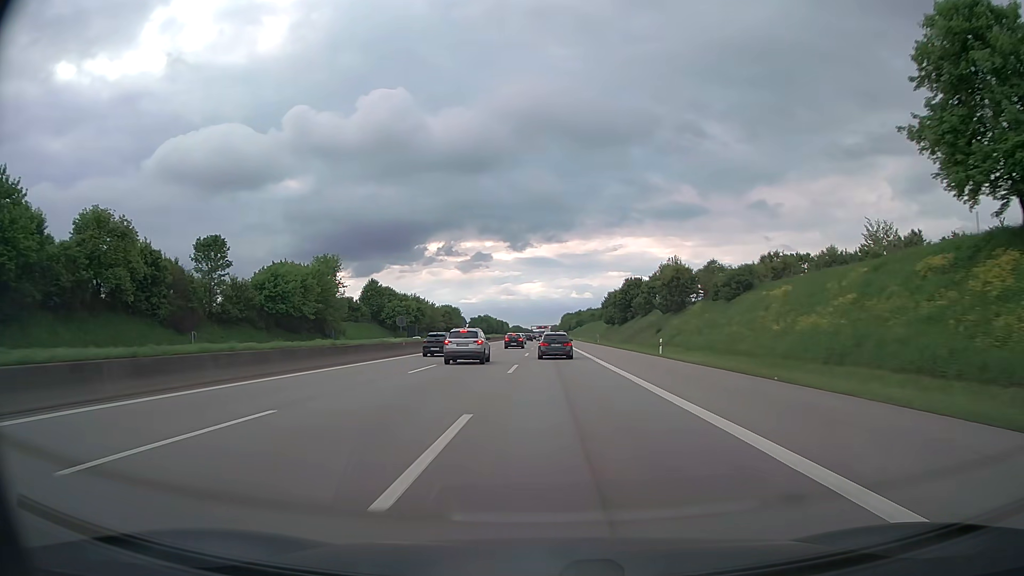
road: motorway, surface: asphalt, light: Day
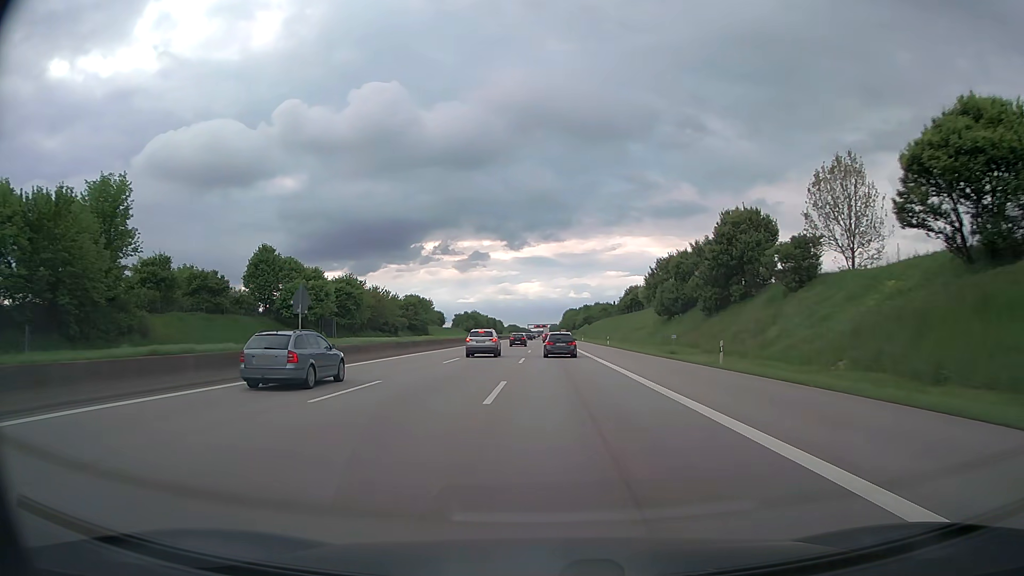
(0.0, +64.5) m; 0°
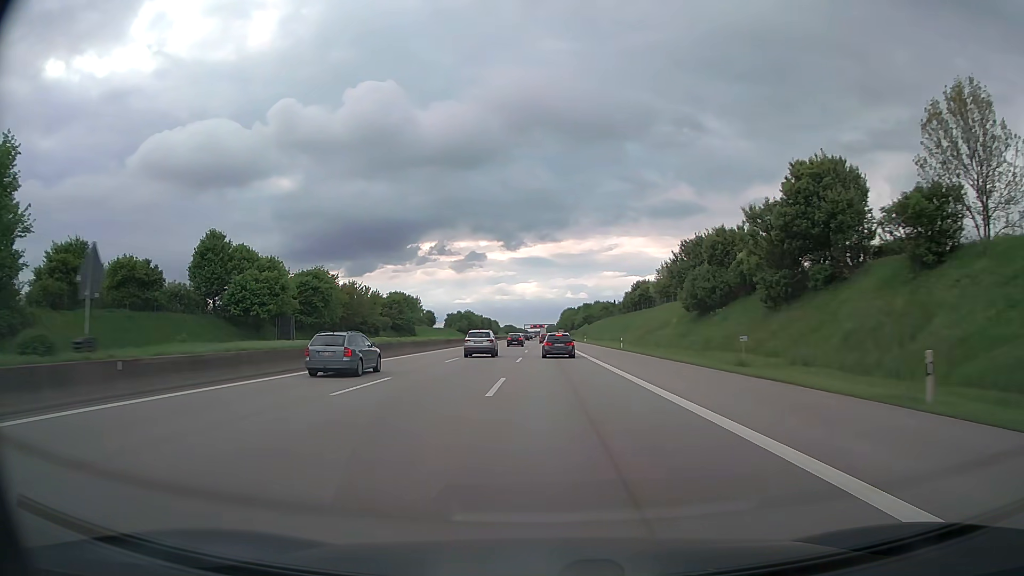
(0.0, +16.2) m; 0°
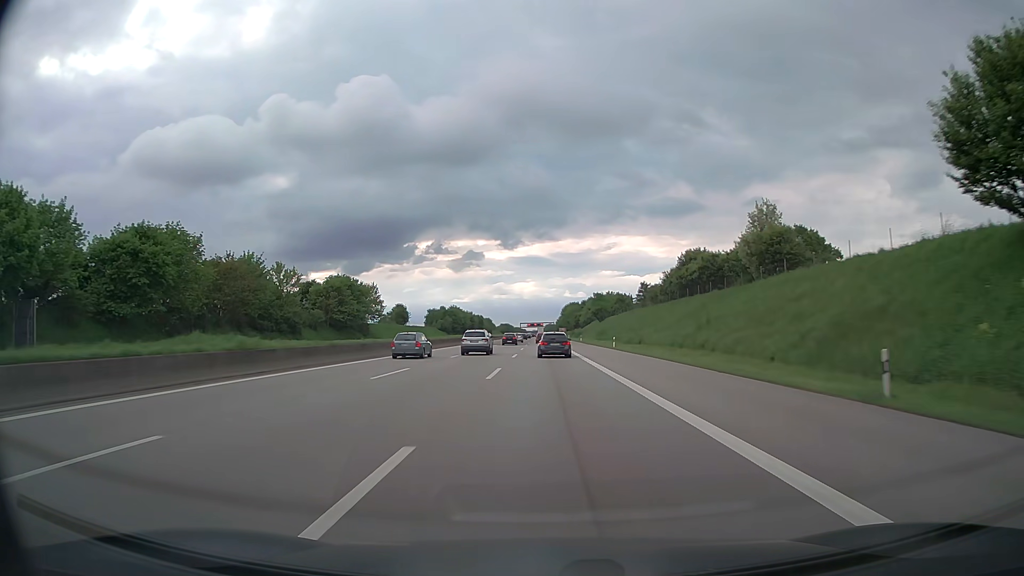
(+0.2, +48.7) m; 0°
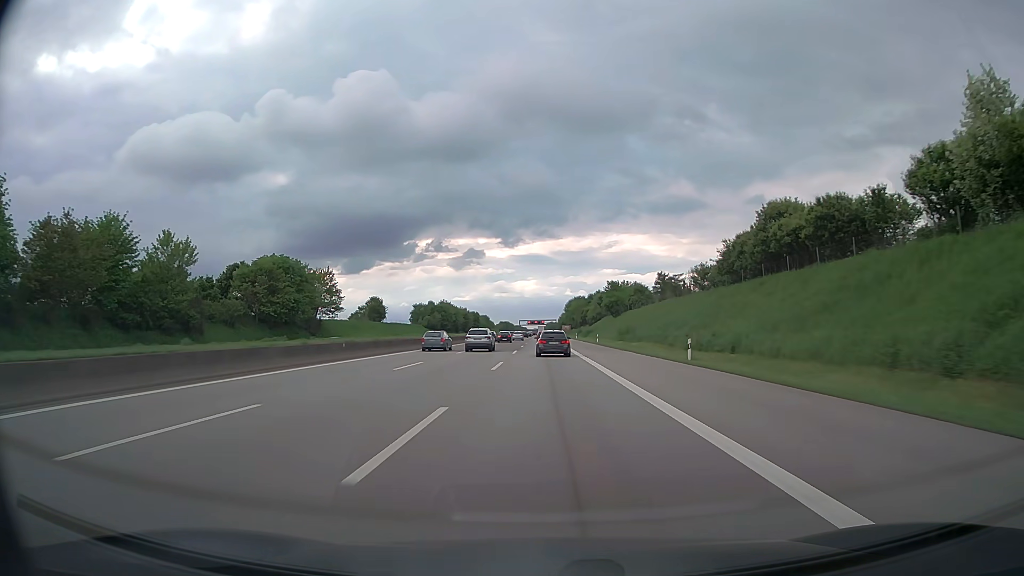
(-0.1, +32.0) m; 0°
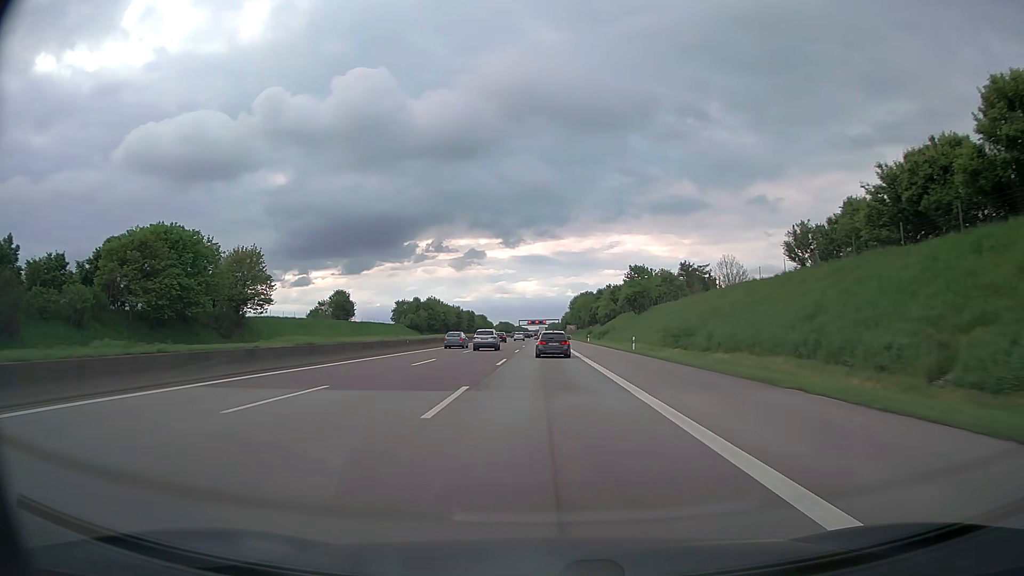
(-0.1, +31.3) m; 0°
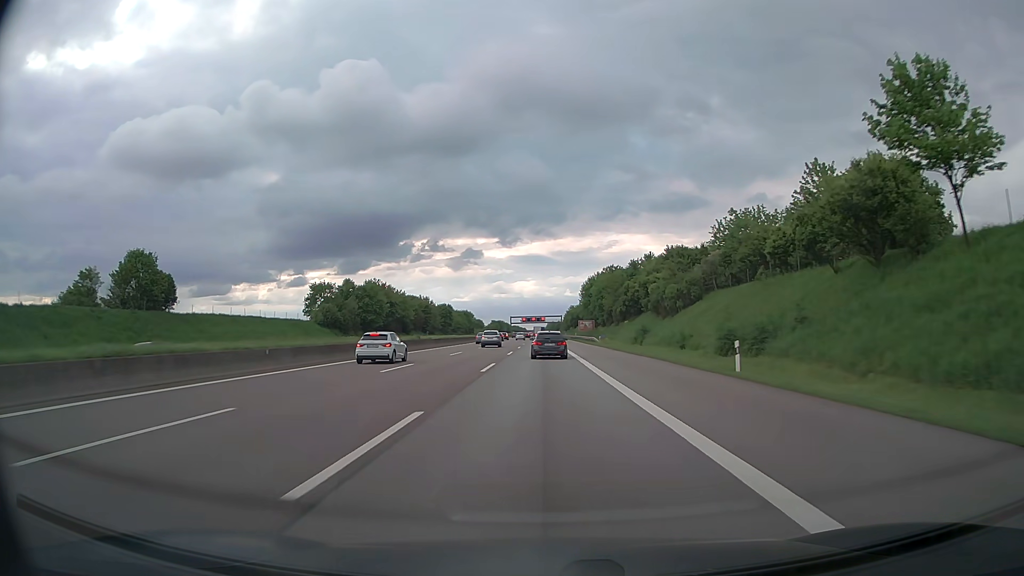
(+0.1, +76.5) m; 0°
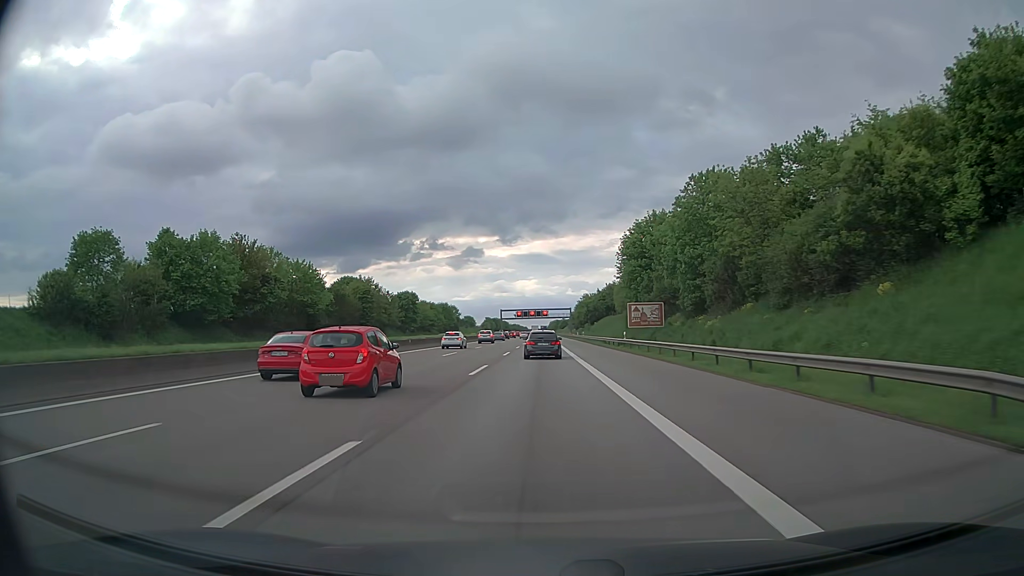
(-0.2, +74.1) m; 0°
(0, +10) (0, +20) (0, +30) (0, +40) (0, +50) (0, +60) (0, +70) (0, +80) (0, +90) (0, +100) m
